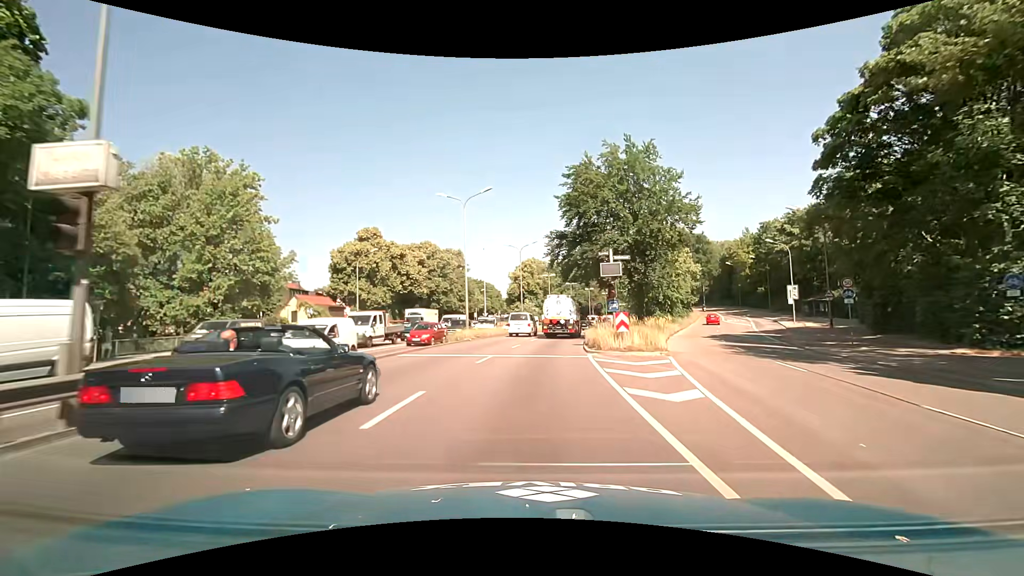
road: trunk_link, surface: asphalt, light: Day
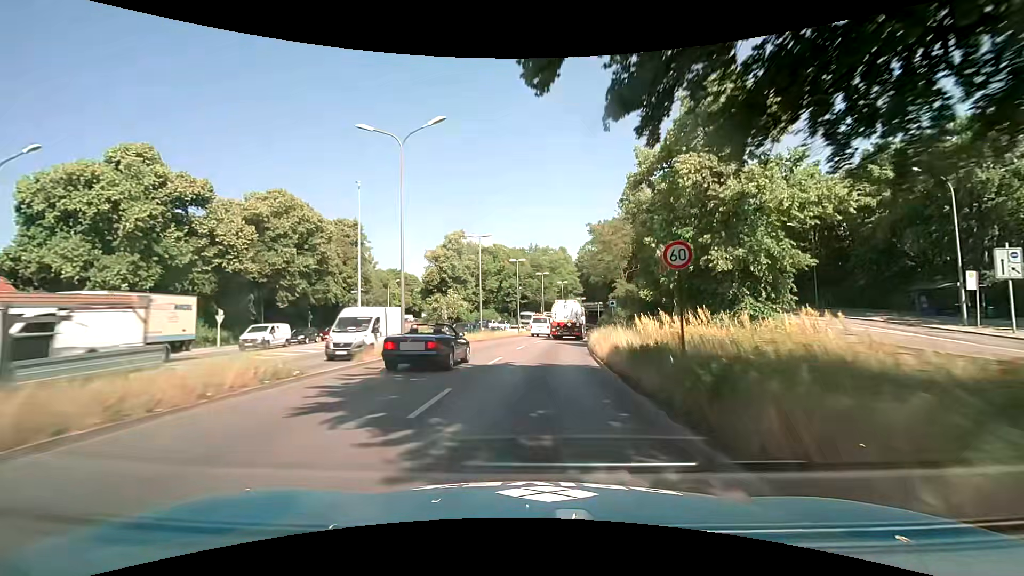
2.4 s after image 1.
(+1.9, +35.3) m; +7°
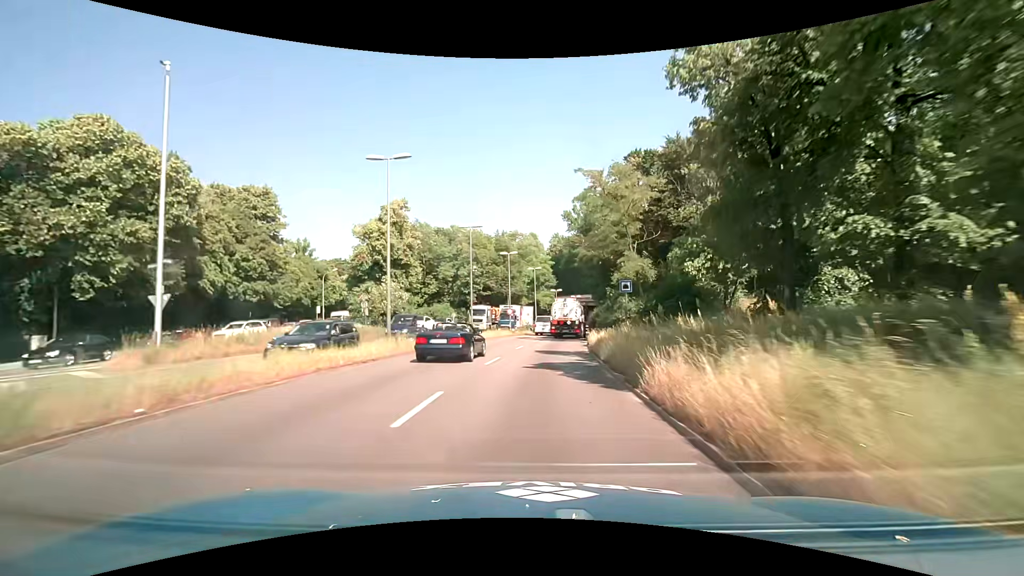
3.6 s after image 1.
(+0.6, +18.6) m; +4°
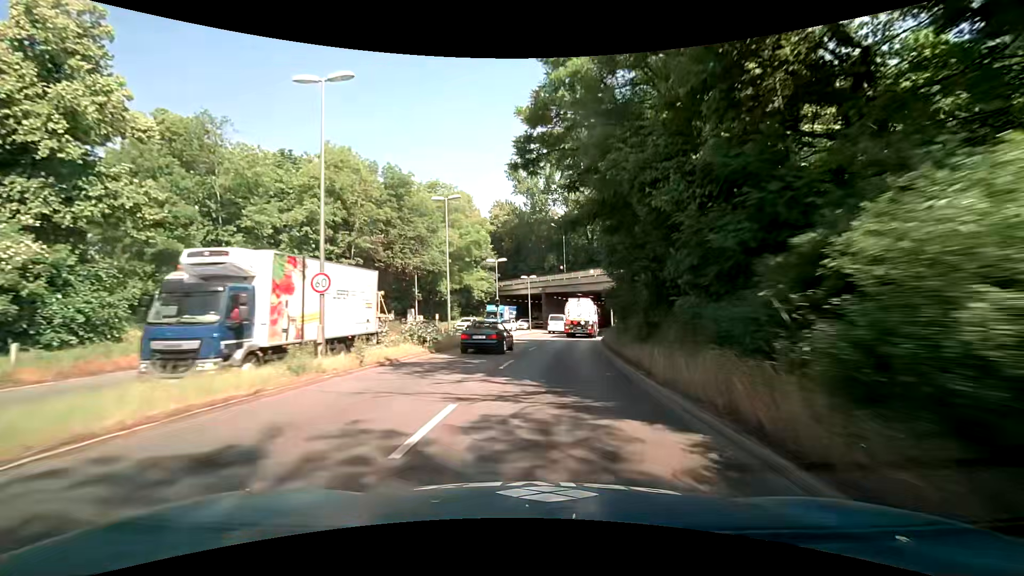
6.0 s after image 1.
(+2.1, +37.0) m; +6°
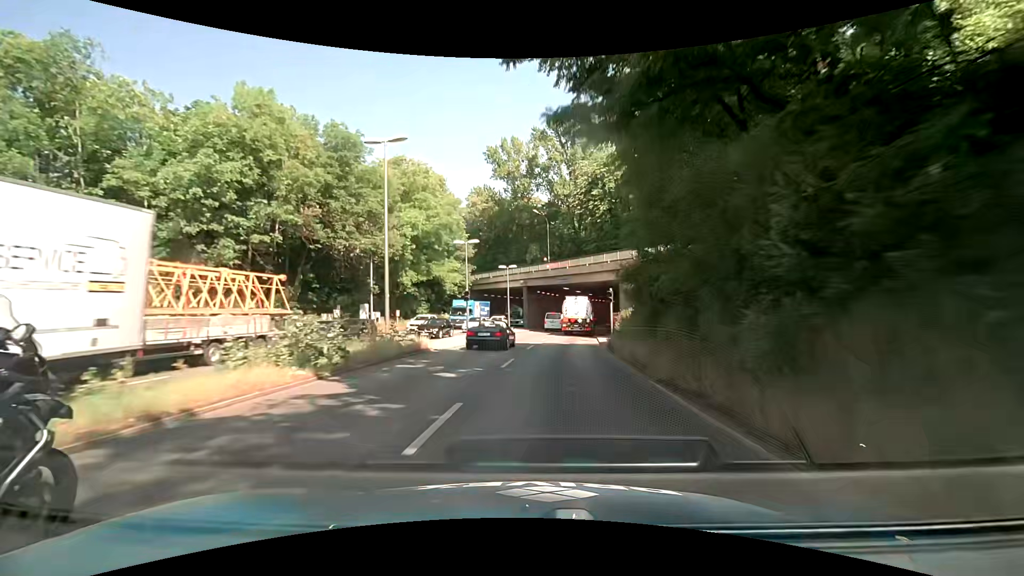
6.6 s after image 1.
(+0.2, +9.0) m; +2°
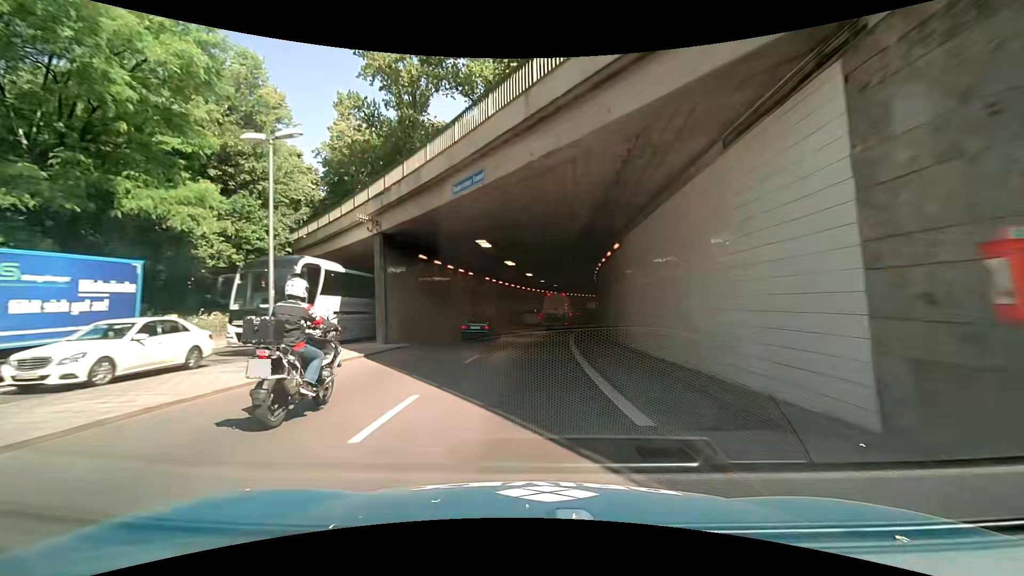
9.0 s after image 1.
(+3.2, +35.1) m; +9°
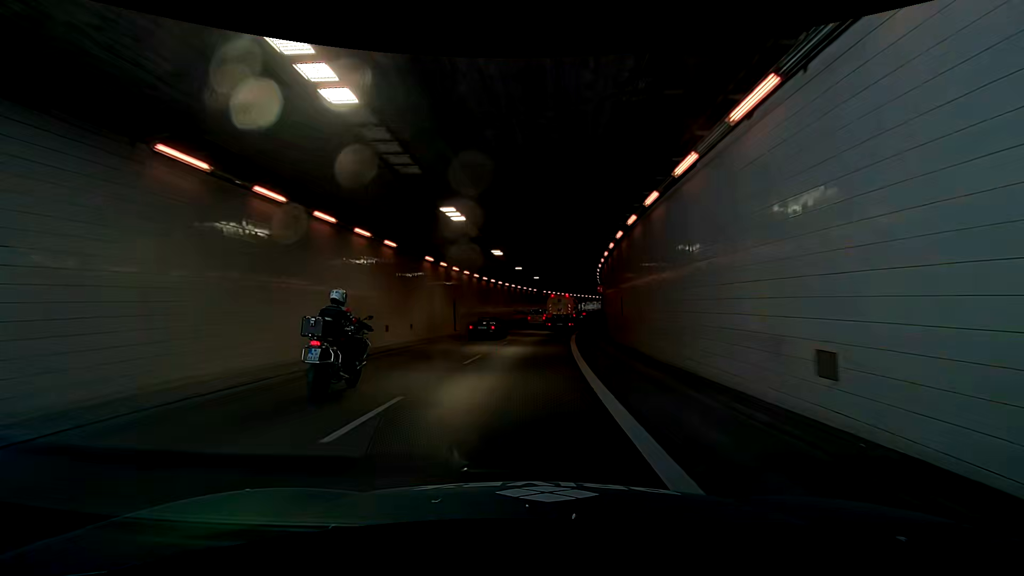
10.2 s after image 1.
(-0.1, +18.0) m; -3°
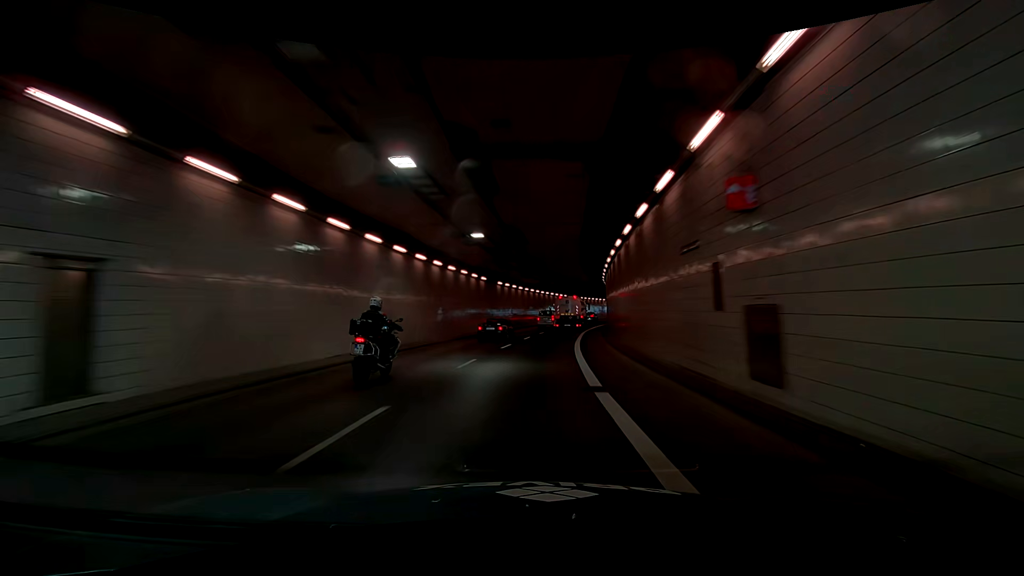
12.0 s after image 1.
(+1.3, +27.7) m; +9°
